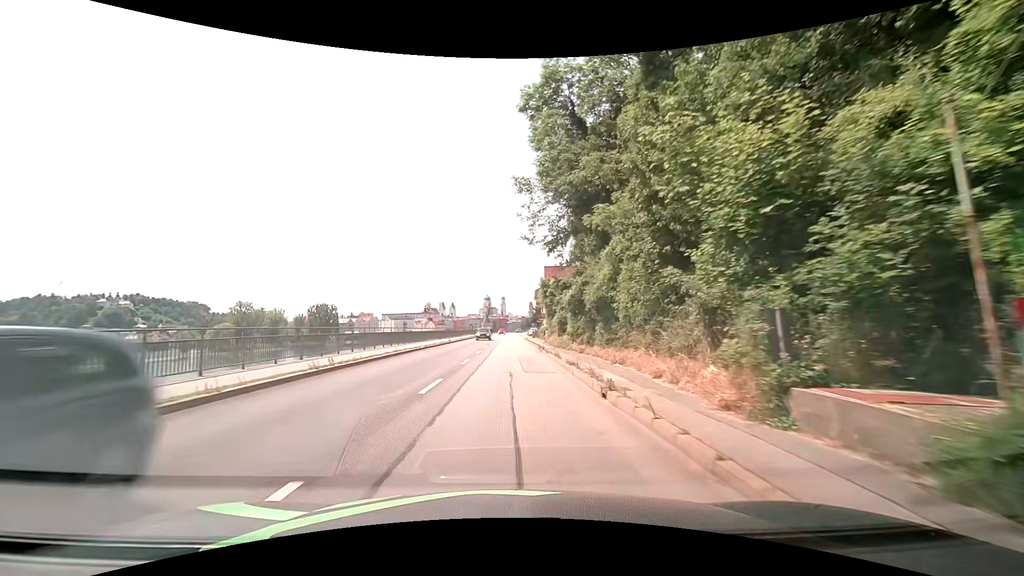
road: primary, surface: asphalt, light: Day
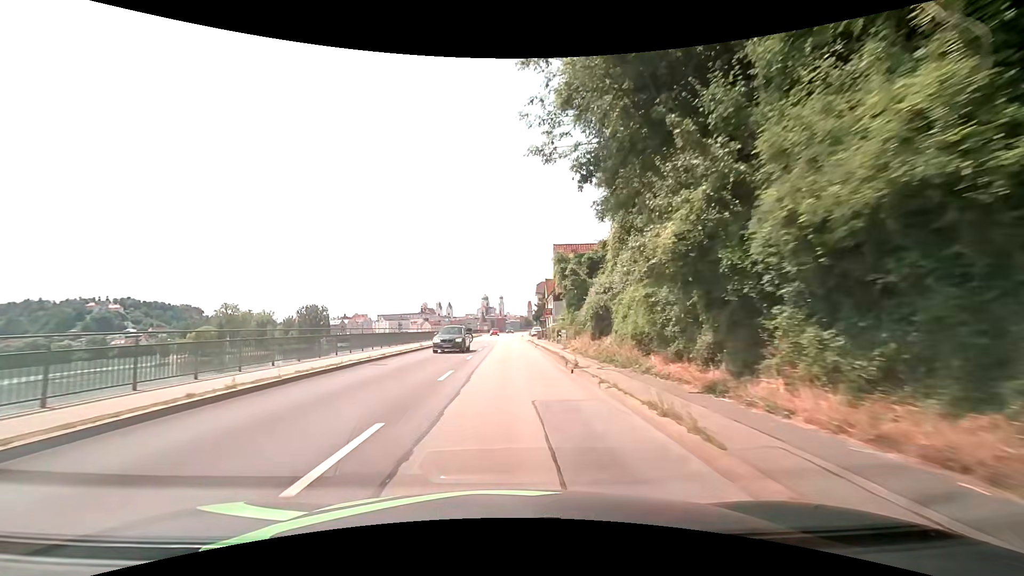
(0.0, +15.3) m; 0°
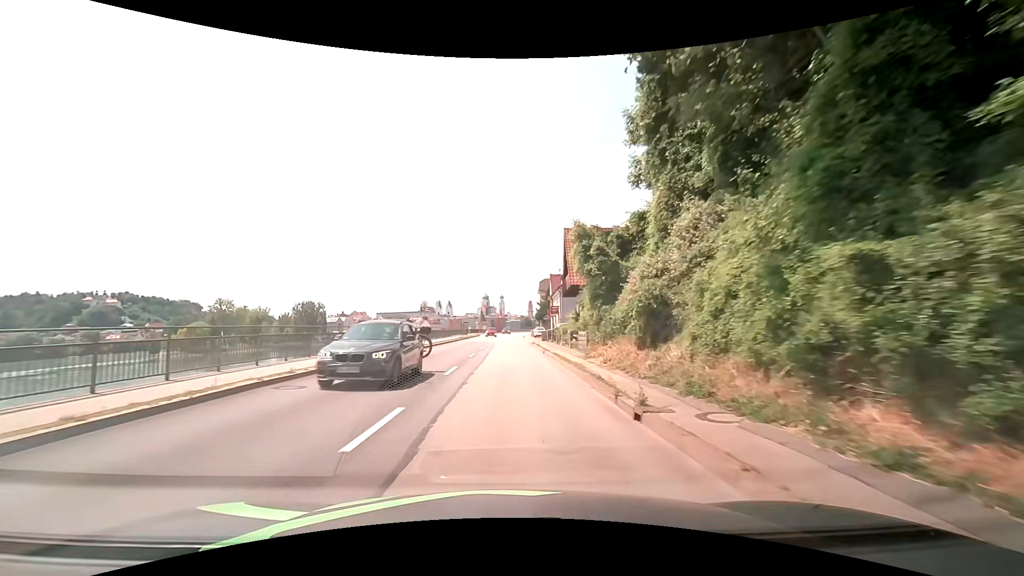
(0.0, +7.6) m; 0°
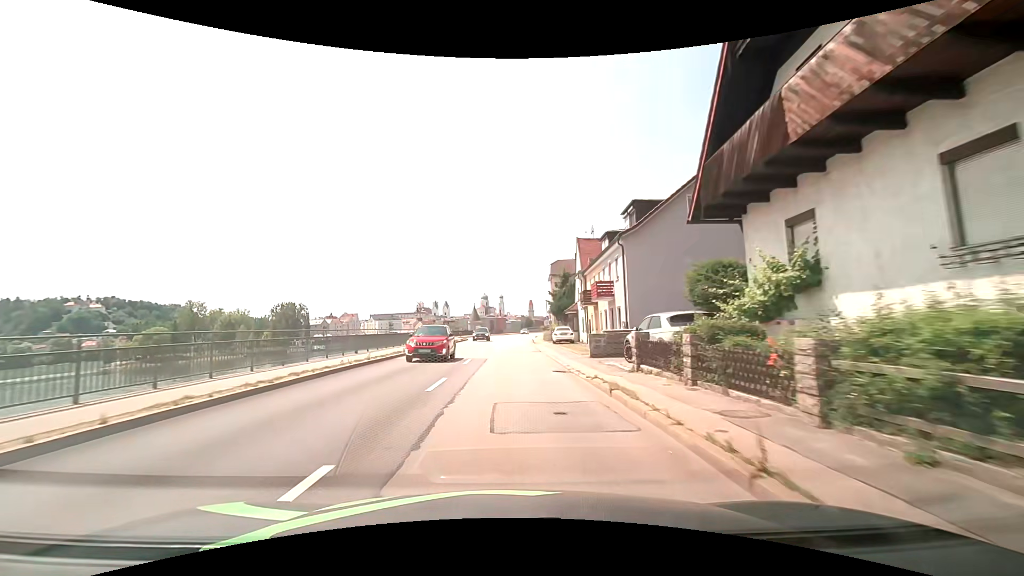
(+0.1, +30.5) m; 0°
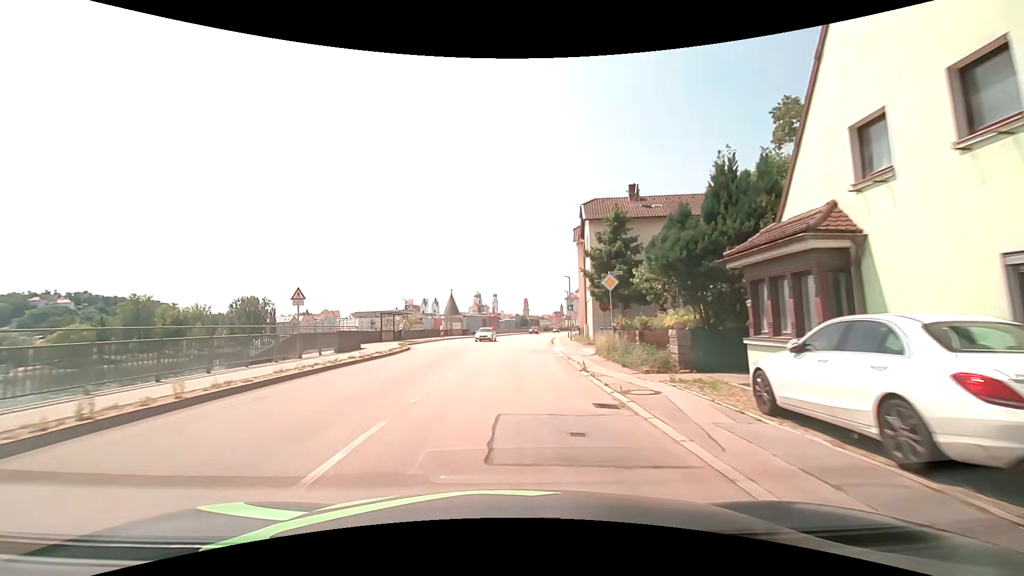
(+0.3, +38.1) m; +1°
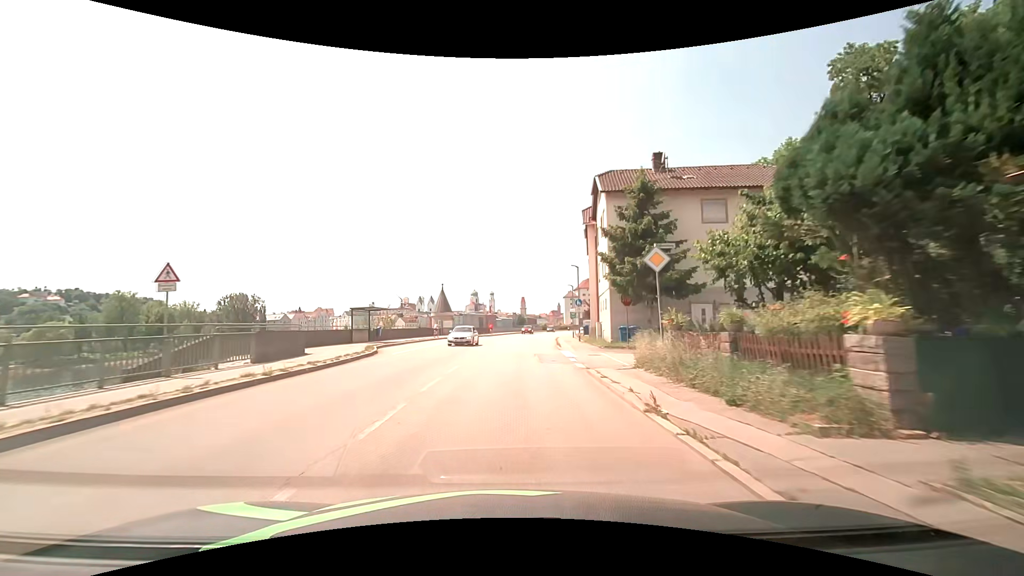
(0.0, +7.6) m; 0°
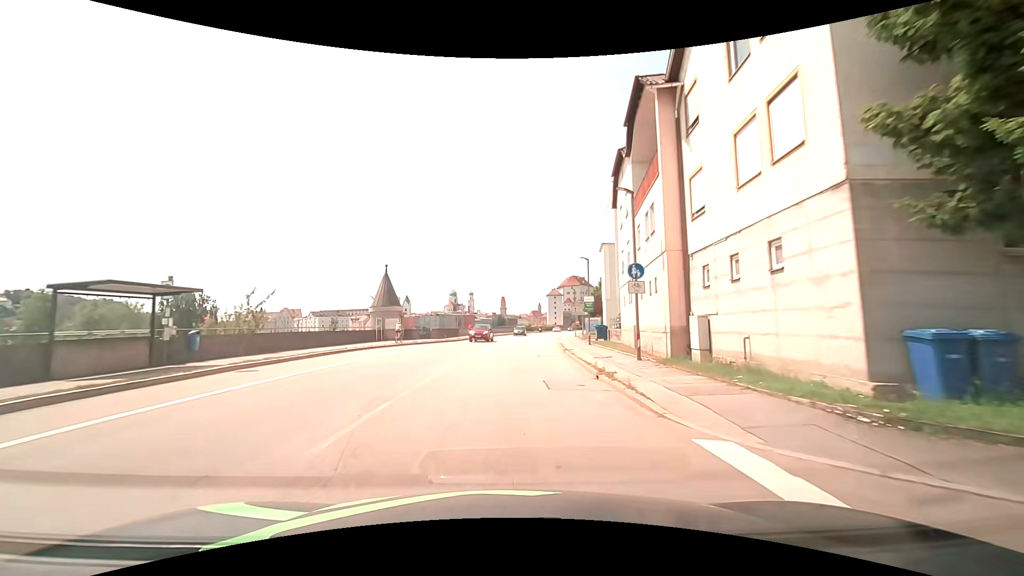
(+0.4, +22.8) m; +2°
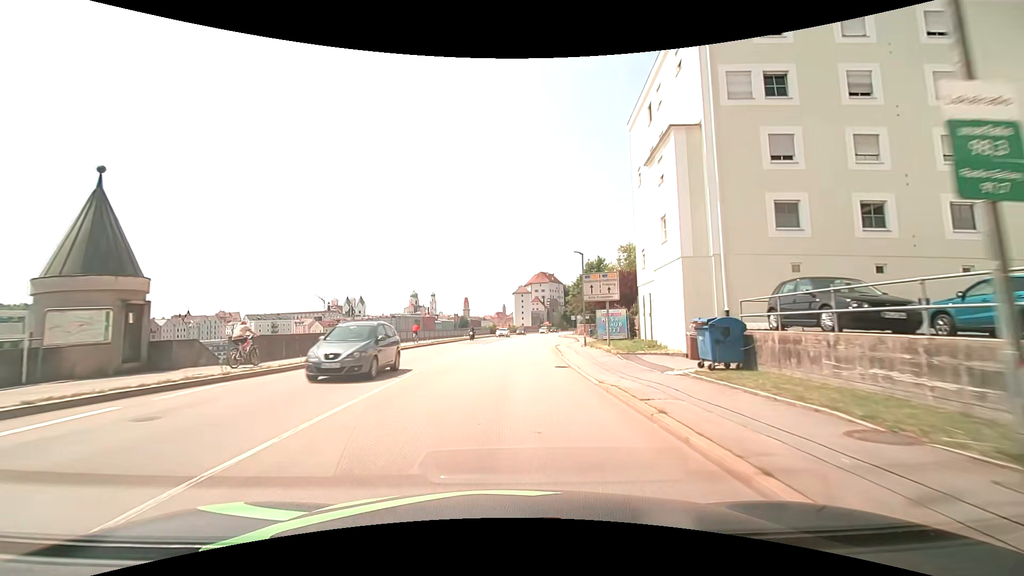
(+1.3, +30.4) m; +4°
(0, +10) (+1, +20) (+1, +30) (+2, +40) (+3, +50) (+4, +60) (+5, +70) (+7, +80) (+8, +90) (+10, +99) m
